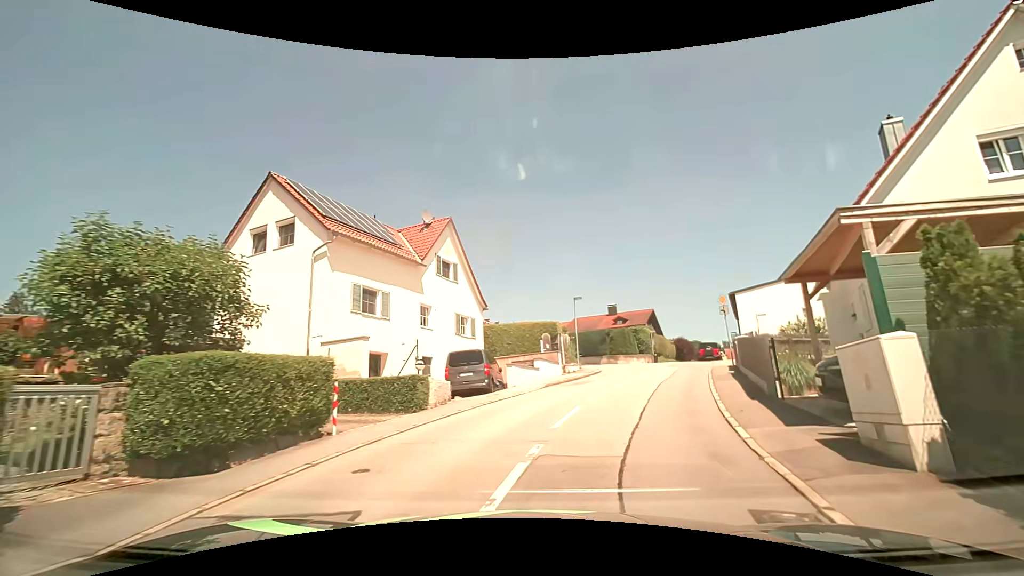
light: Day
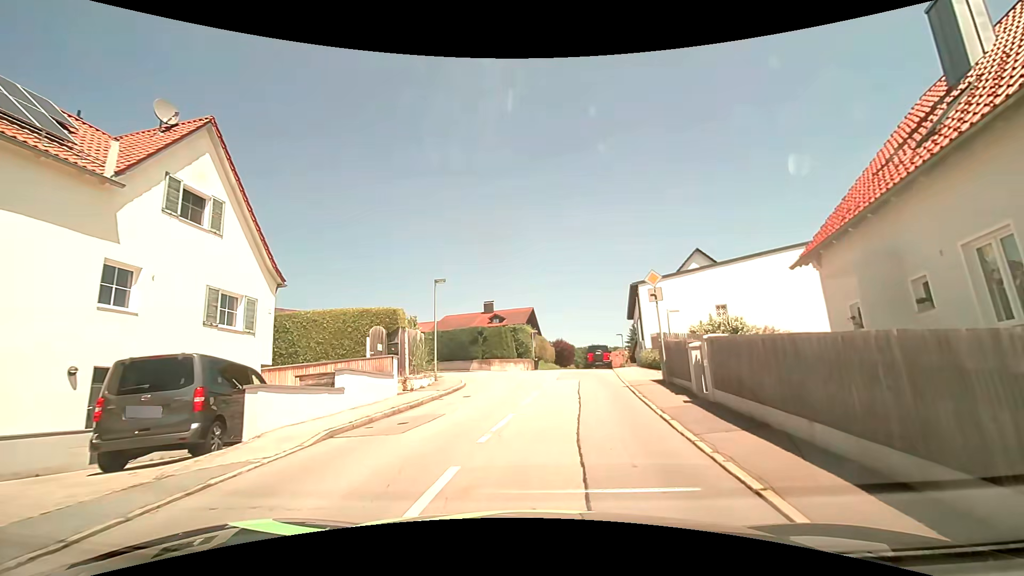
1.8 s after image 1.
(+1.4, +9.9) m; +14°
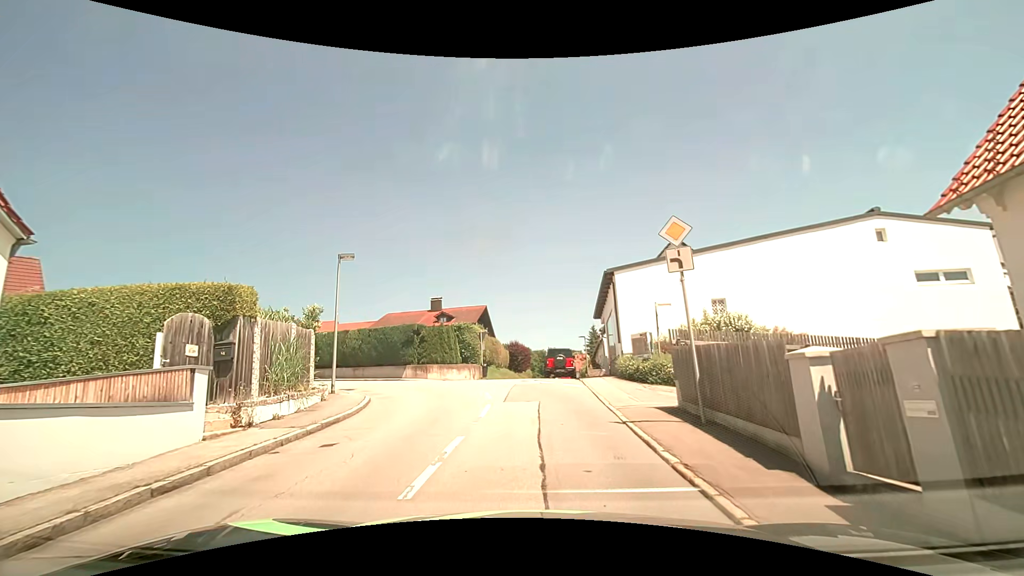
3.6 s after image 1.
(+0.4, +6.9) m; +6°
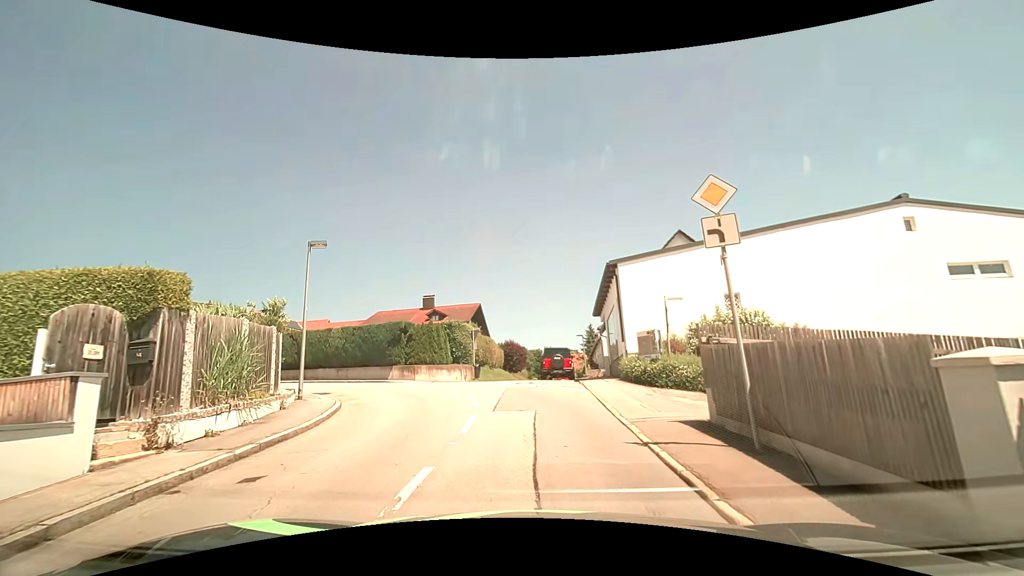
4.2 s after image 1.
(0.0, +2.0) m; 0°
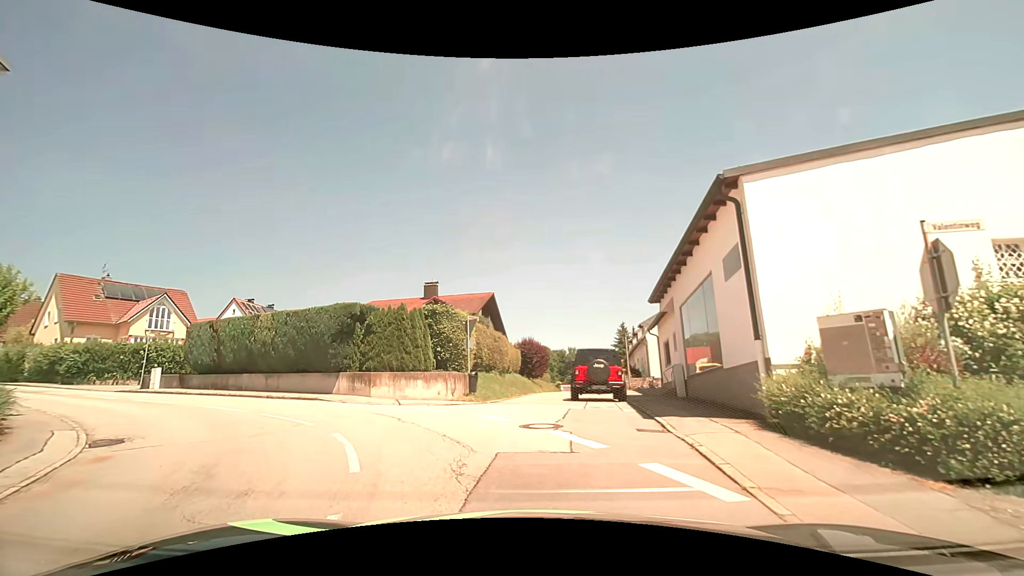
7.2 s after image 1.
(+0.1, +10.8) m; -2°
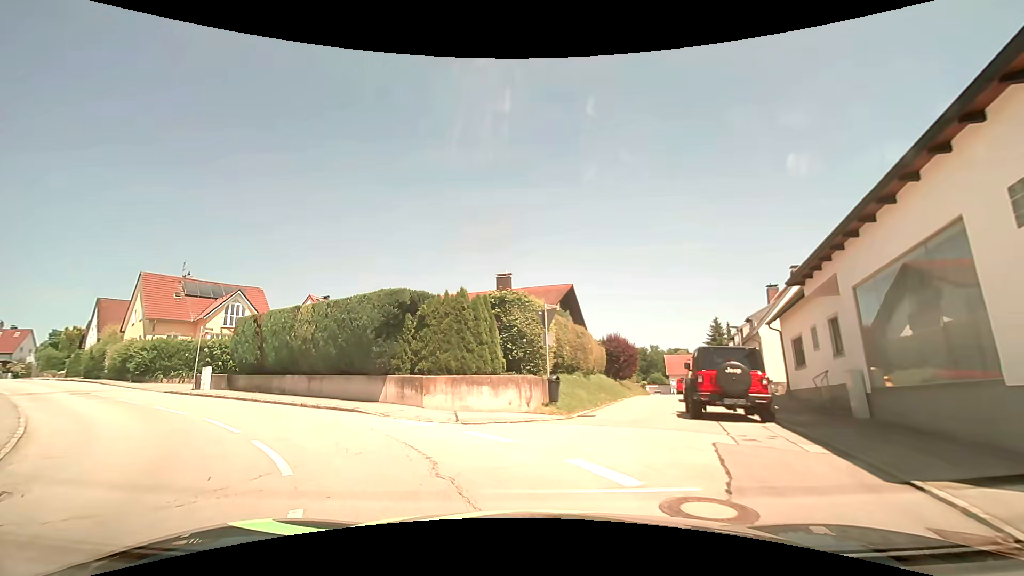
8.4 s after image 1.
(-0.3, +4.5) m; -7°
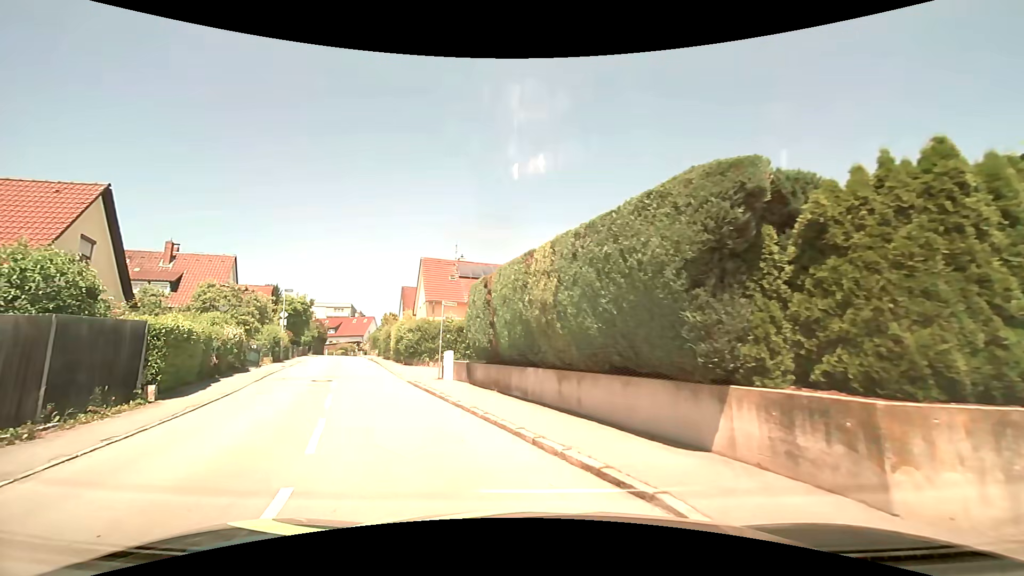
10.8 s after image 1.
(-2.6, +9.0) m; -33°
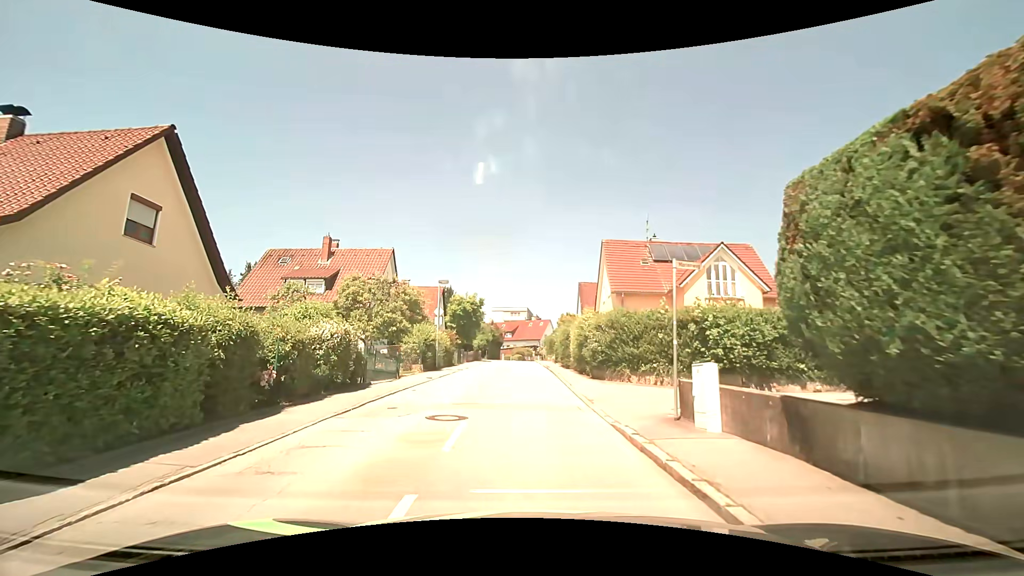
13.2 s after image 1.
(-2.1, +9.6) m; -20°
(0, +10) (-1, +20) (-1, +30) (-1, +40) (-1, +50) (-2, +60) (-2, +70) (-1, +80) (+2, +90) (+5, +99) m
